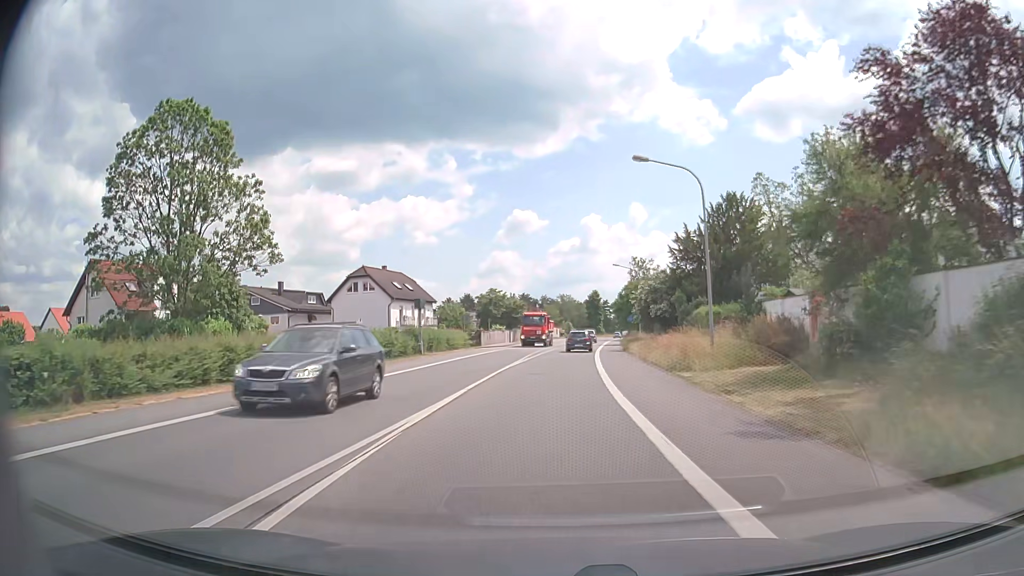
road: primary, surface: asphalt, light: Day
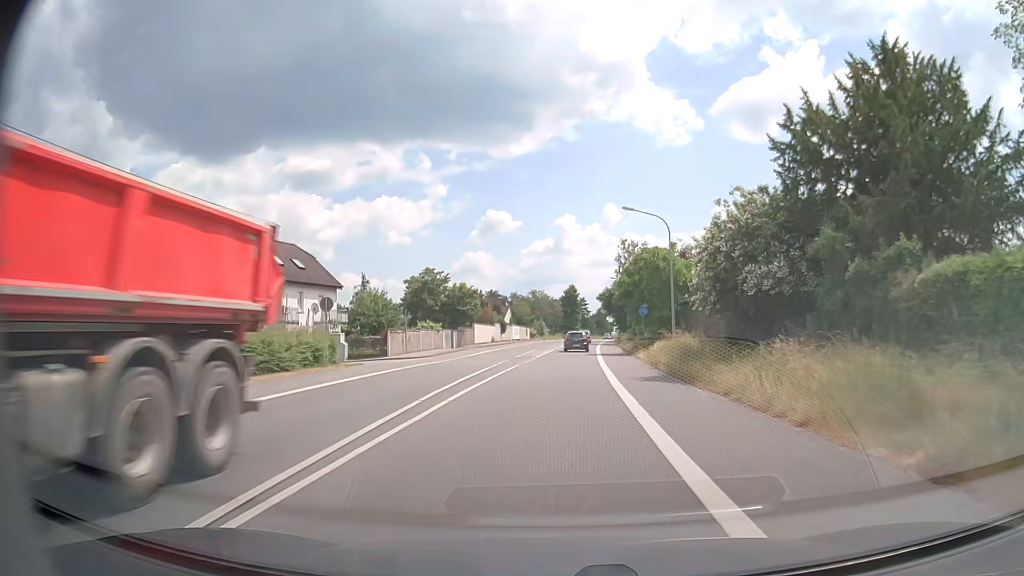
(+0.6, +29.8) m; +2°
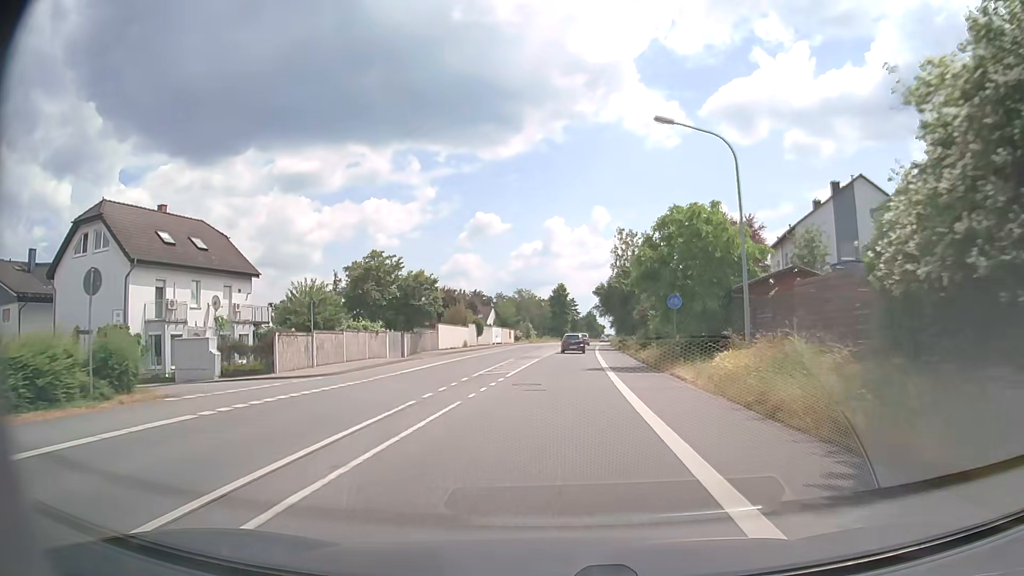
(+0.2, +15.1) m; +1°
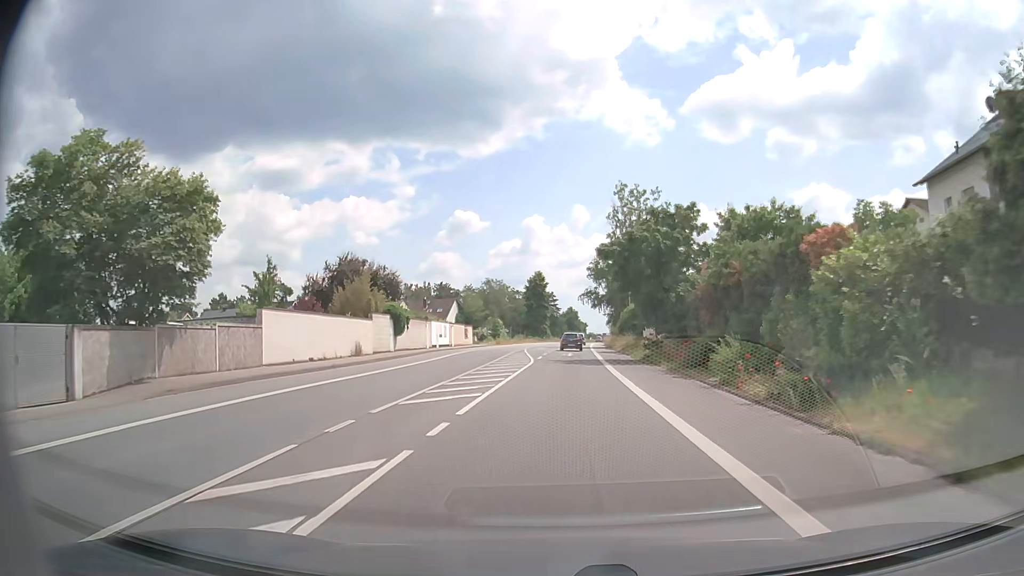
(+0.5, +30.7) m; +2°
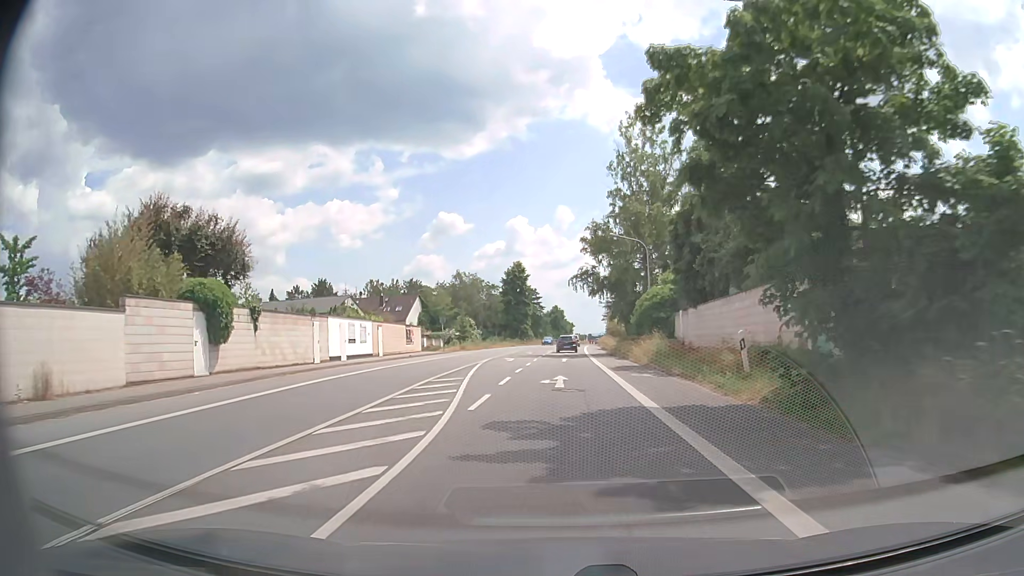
(+0.5, +23.4) m; +2°
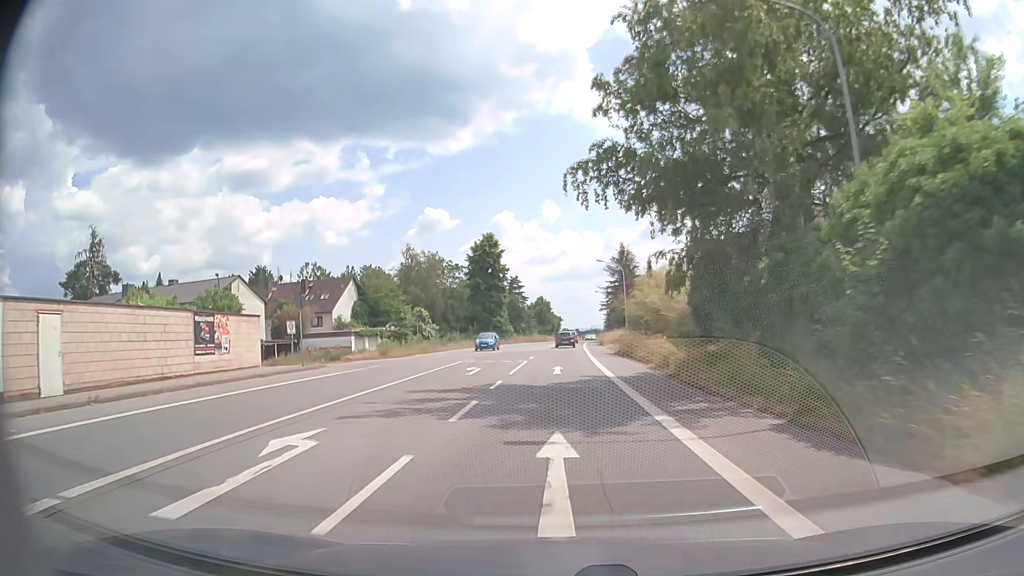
(+0.2, +31.6) m; +1°
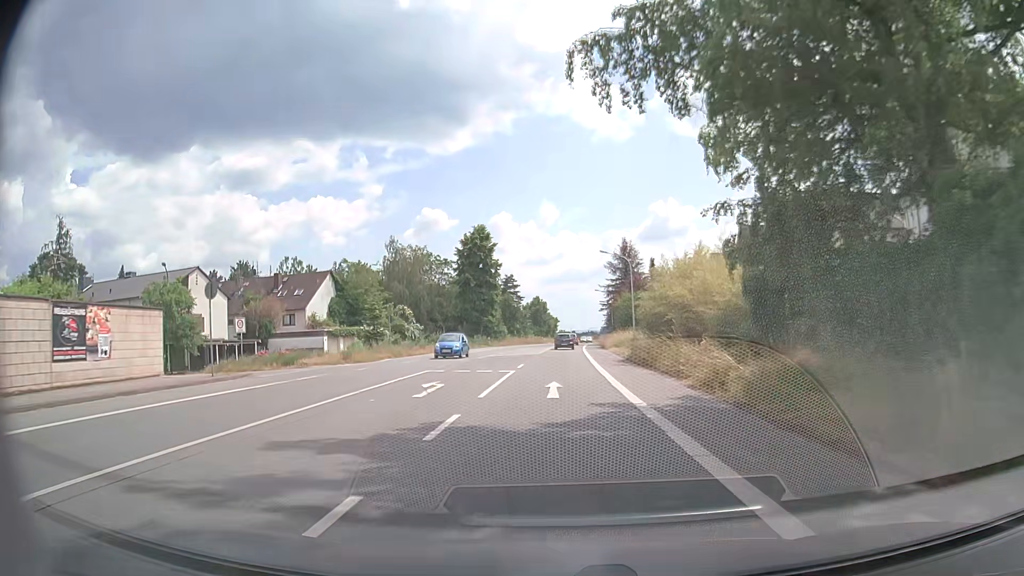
(0.0, +7.9) m; 0°
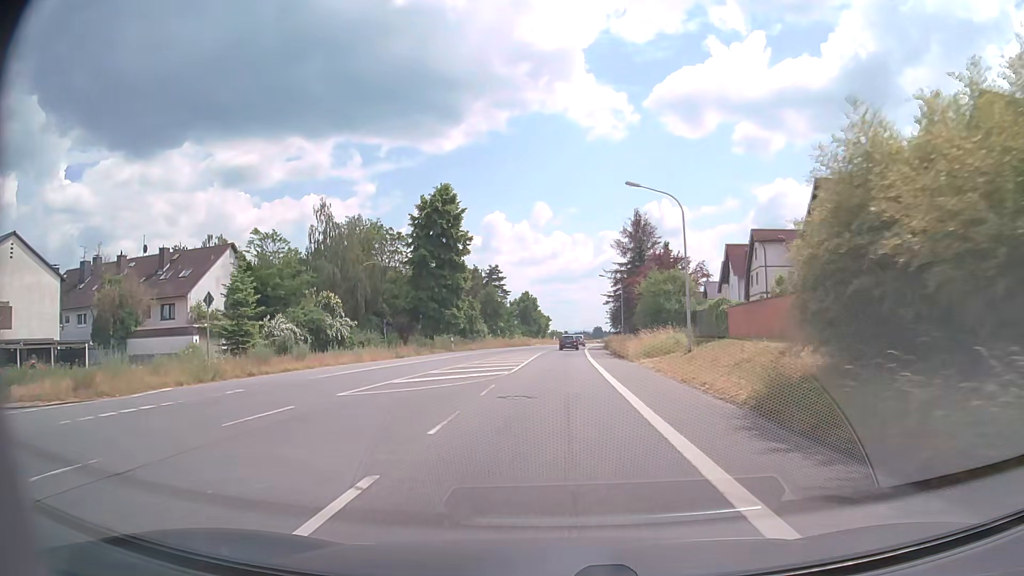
(+0.2, +23.9) m; +1°
(0, +10) (0, +20) (0, +30) (0, +40) (+1, +50) (+1, +60) (+1, +70) (+2, +80) (+3, +90) (+3, +100) m
